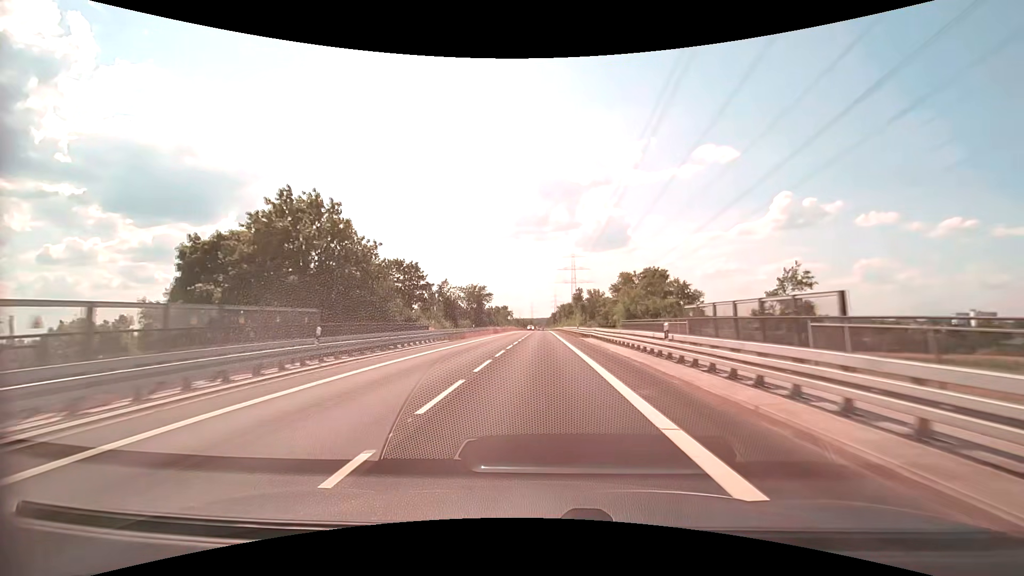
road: secondary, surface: asphalt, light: Day
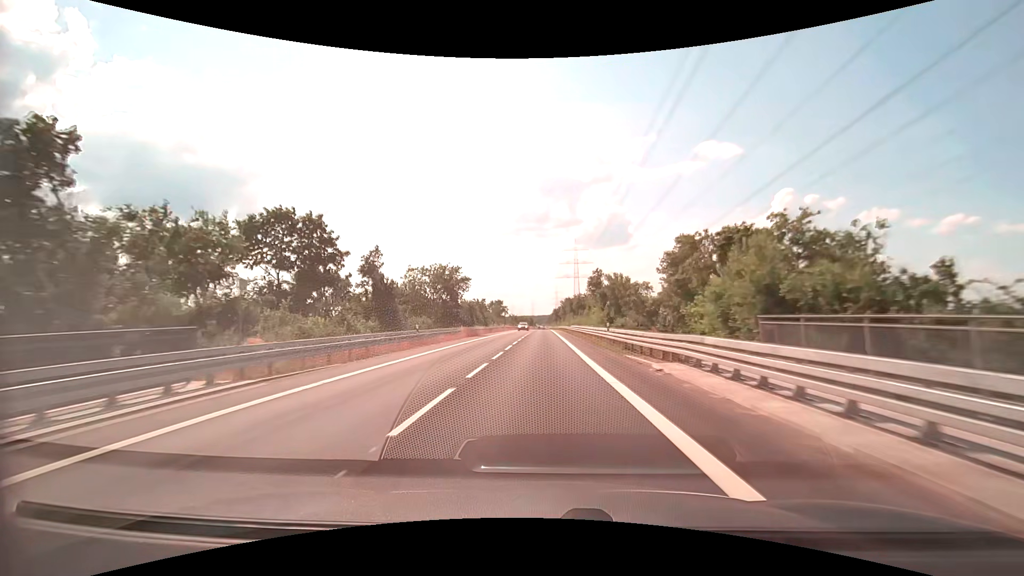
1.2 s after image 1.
(-0.1, +25.6) m; 0°
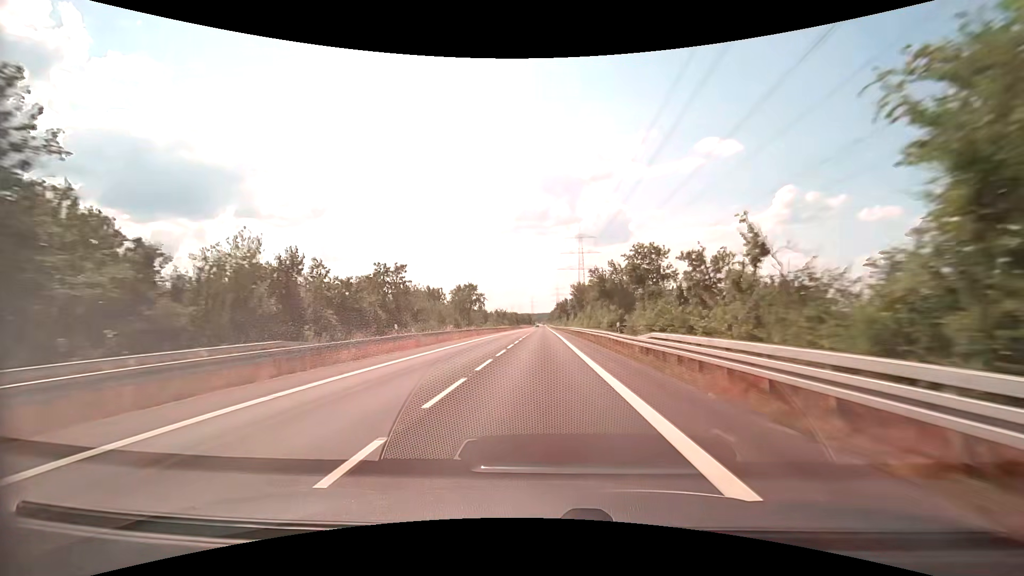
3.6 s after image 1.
(0.0, +52.8) m; 0°
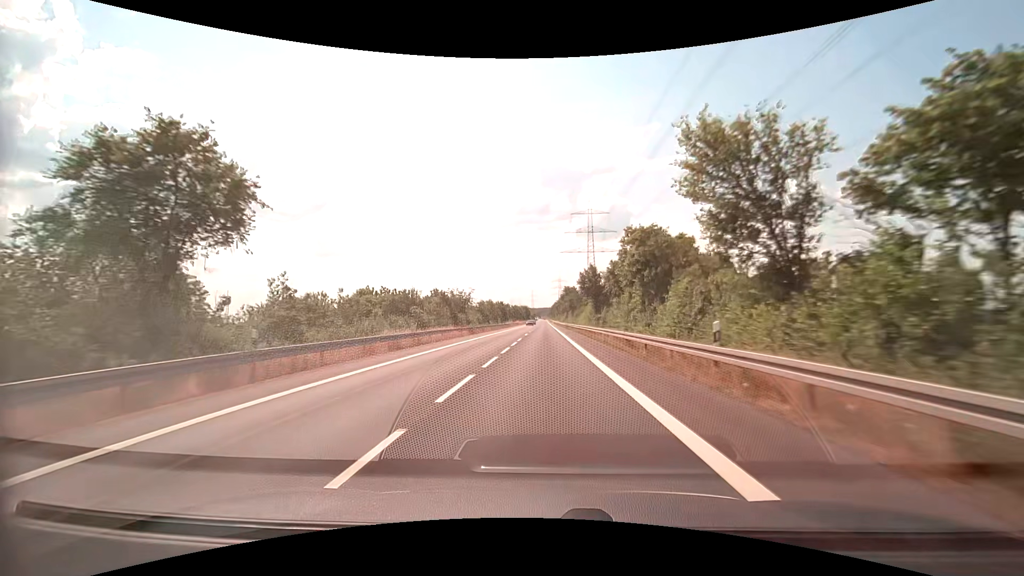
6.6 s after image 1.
(-0.2, +66.0) m; 0°
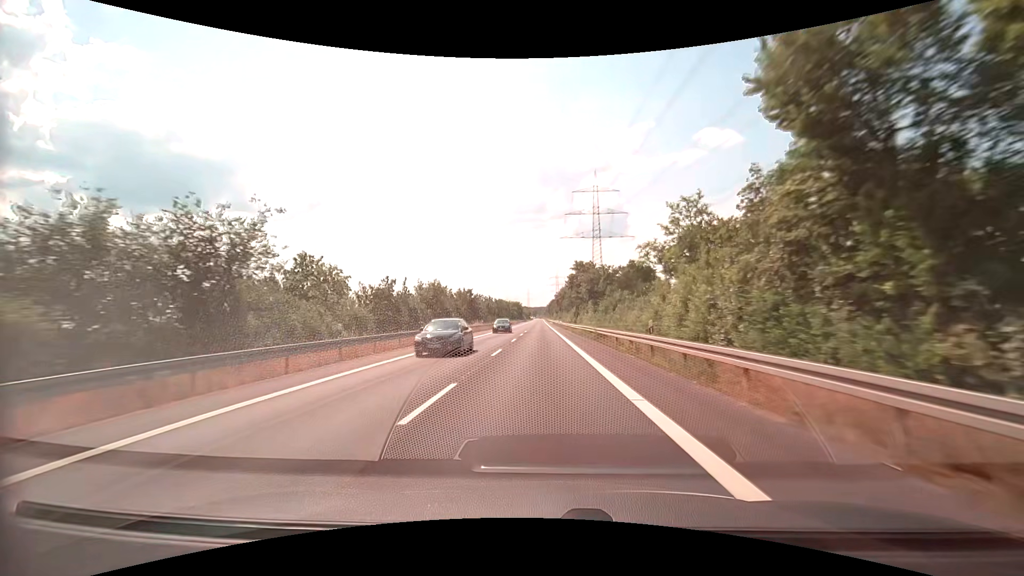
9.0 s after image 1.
(+0.2, +49.8) m; +1°
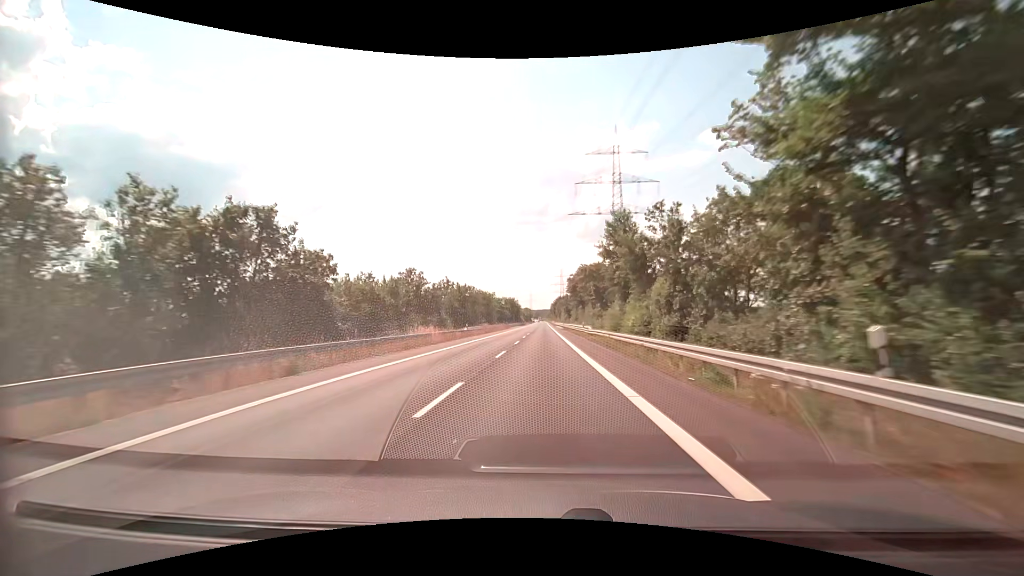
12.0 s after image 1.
(-0.3, +59.8) m; -1°
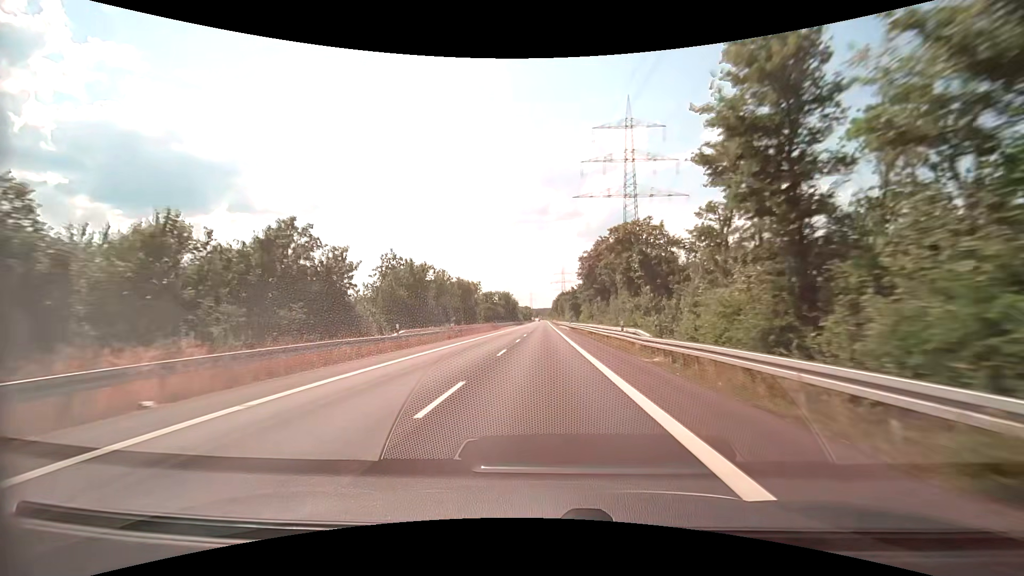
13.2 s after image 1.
(0.0, +24.3) m; 0°
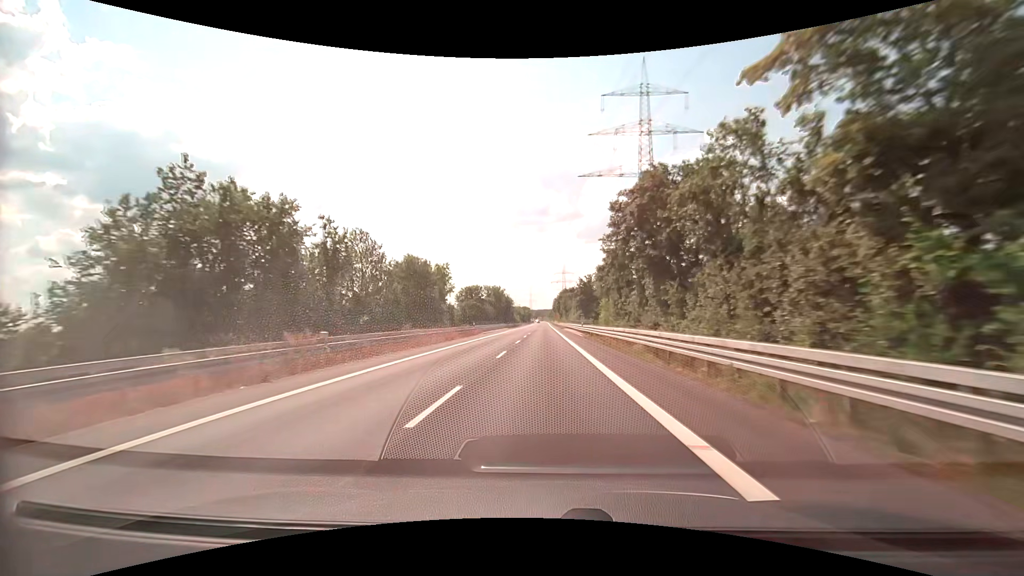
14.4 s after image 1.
(+0.1, +24.8) m; 0°
(0, +10) (0, +20) (0, +30) (0, +40) (0, +50) (0, +60) (0, +70) (0, +80) (0, +90) (0, +100) m
